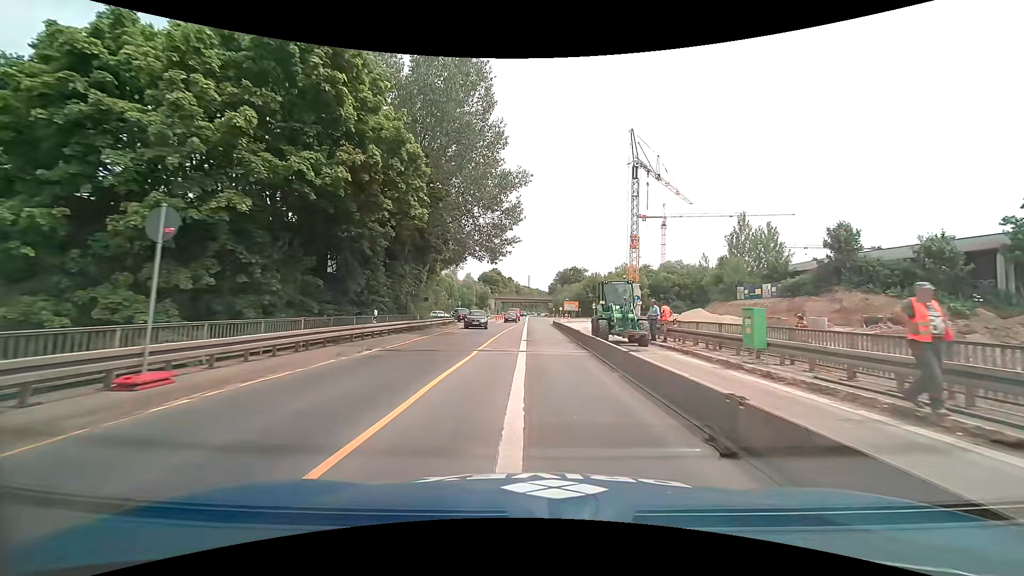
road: trunk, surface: asphalt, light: Day
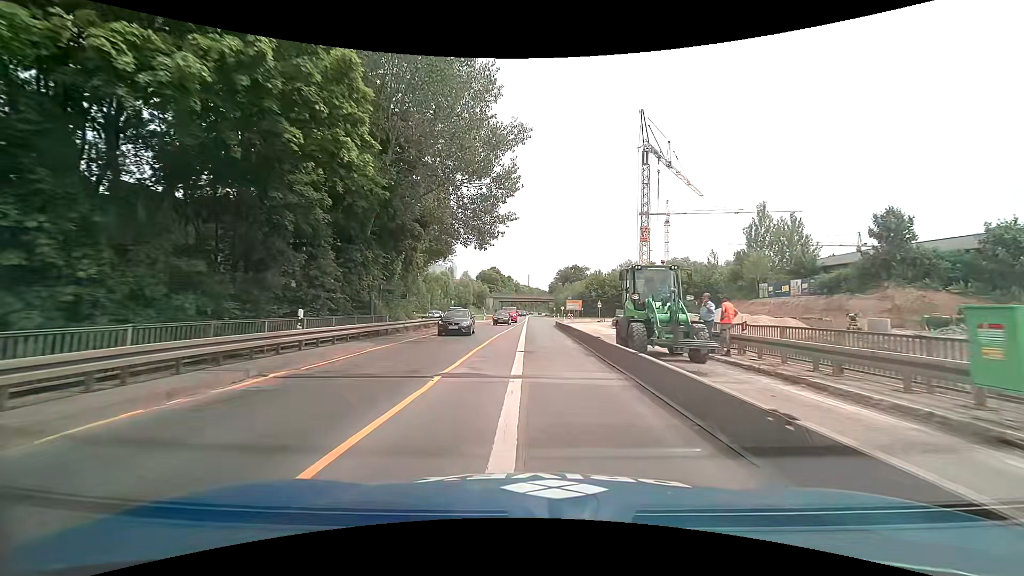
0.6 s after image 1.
(0.0, +6.9) m; 0°
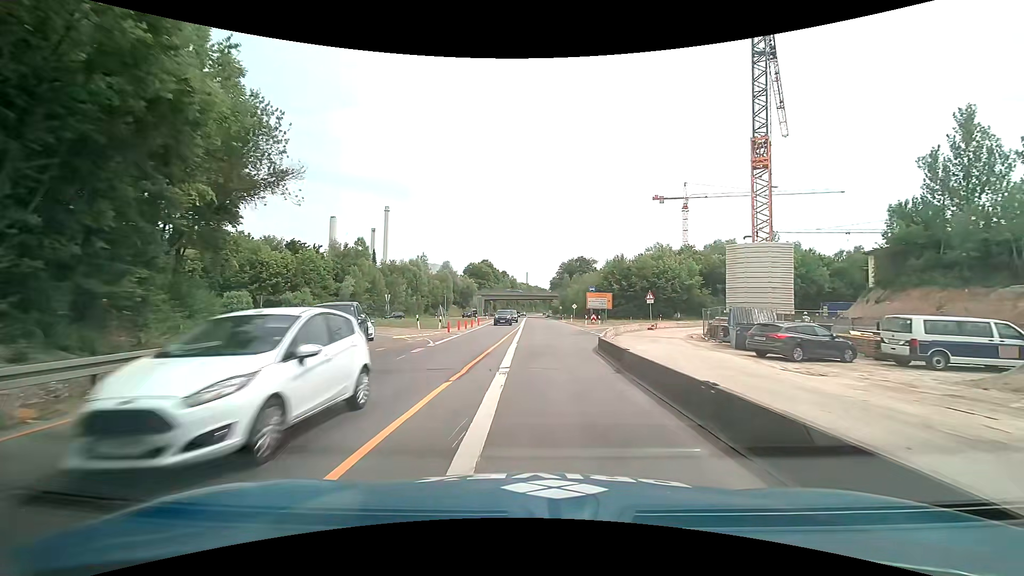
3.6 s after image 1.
(-0.2, +34.4) m; 0°
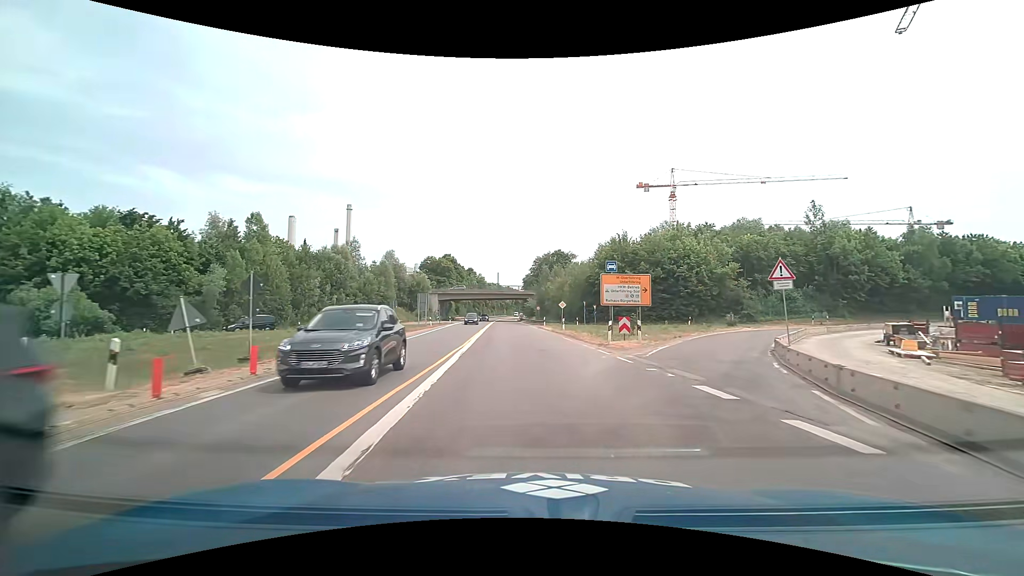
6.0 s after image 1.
(+0.5, +27.4) m; +3°
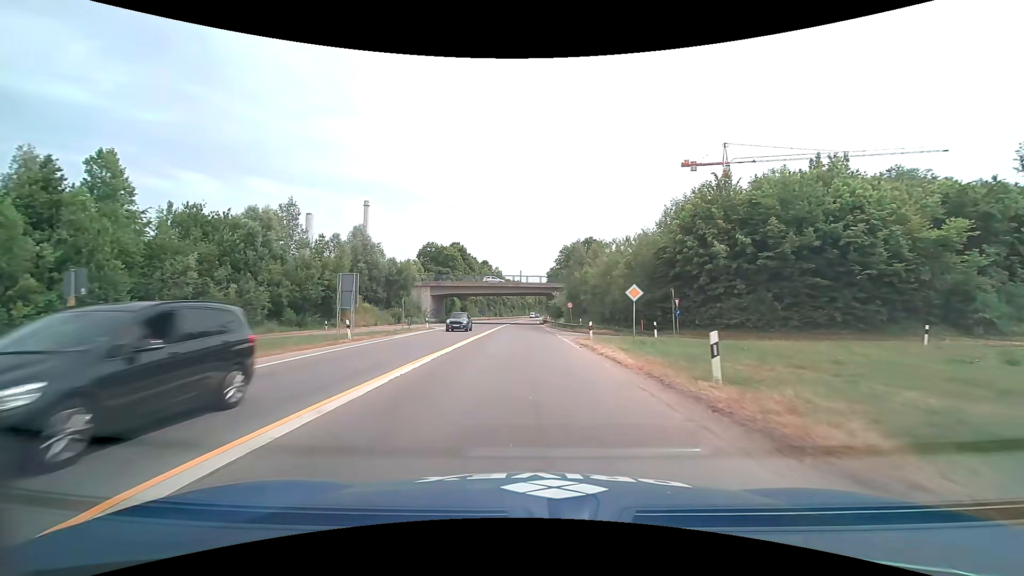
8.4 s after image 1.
(0.0, +29.4) m; -2°
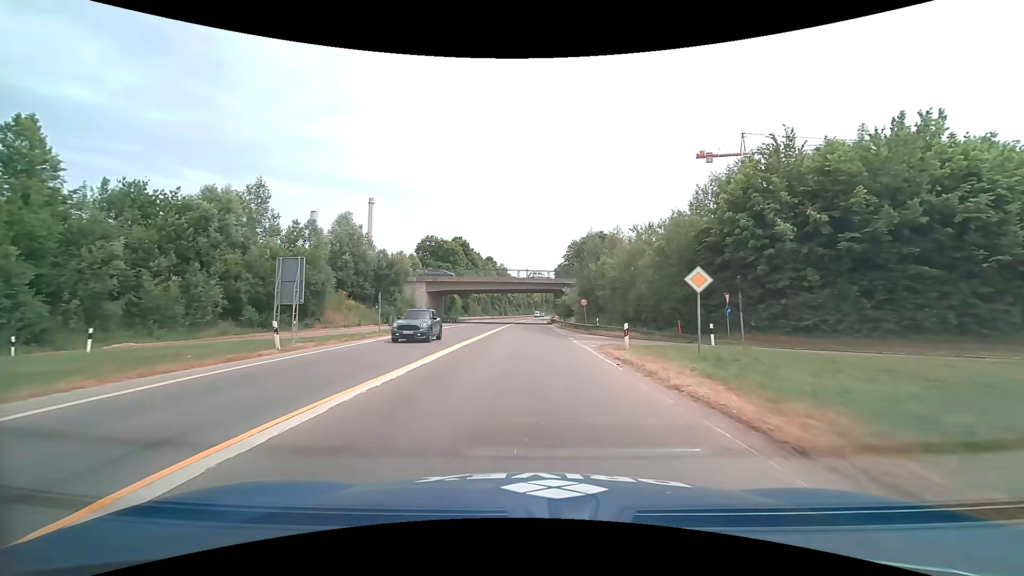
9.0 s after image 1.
(-0.1, +8.0) m; -1°
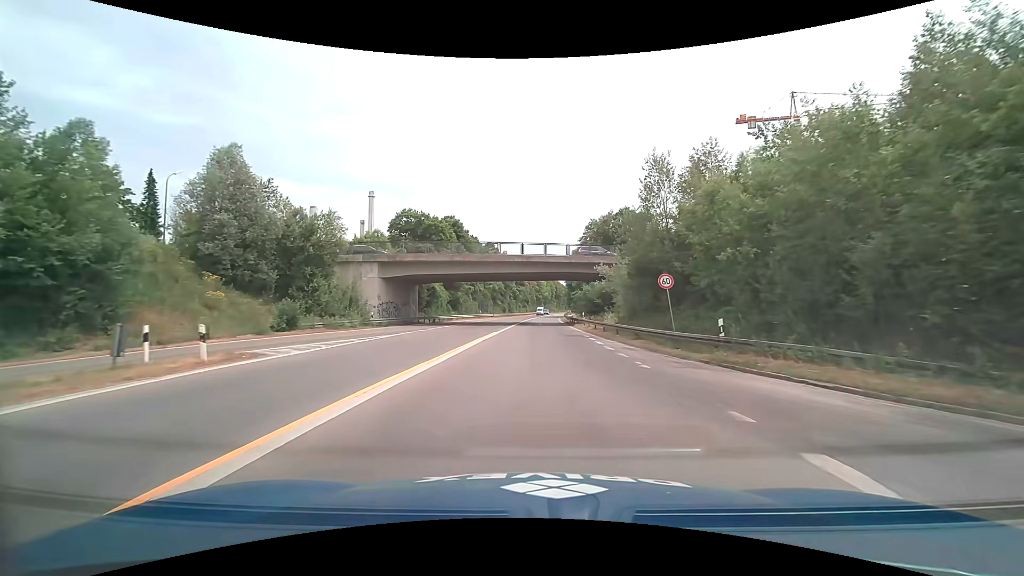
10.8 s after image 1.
(-0.3, +25.6) m; -1°
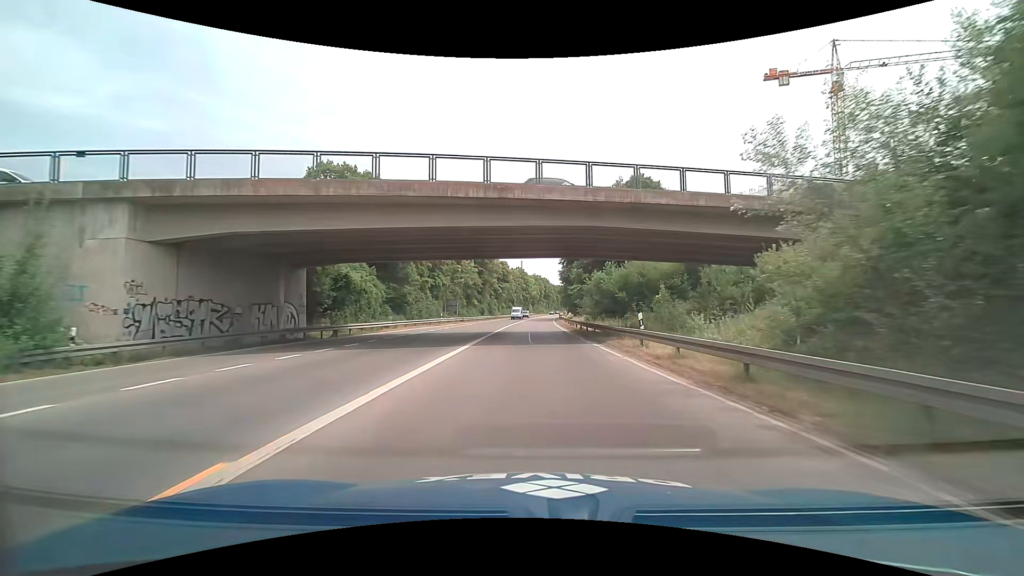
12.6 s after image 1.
(+0.2, +27.1) m; +1°
(0, +10) (0, +20) (+1, +30) (+1, +40) (+1, +50) (+1, +60) (+1, +70) (+1, +80) (+2, +90) (+2, +100) m
